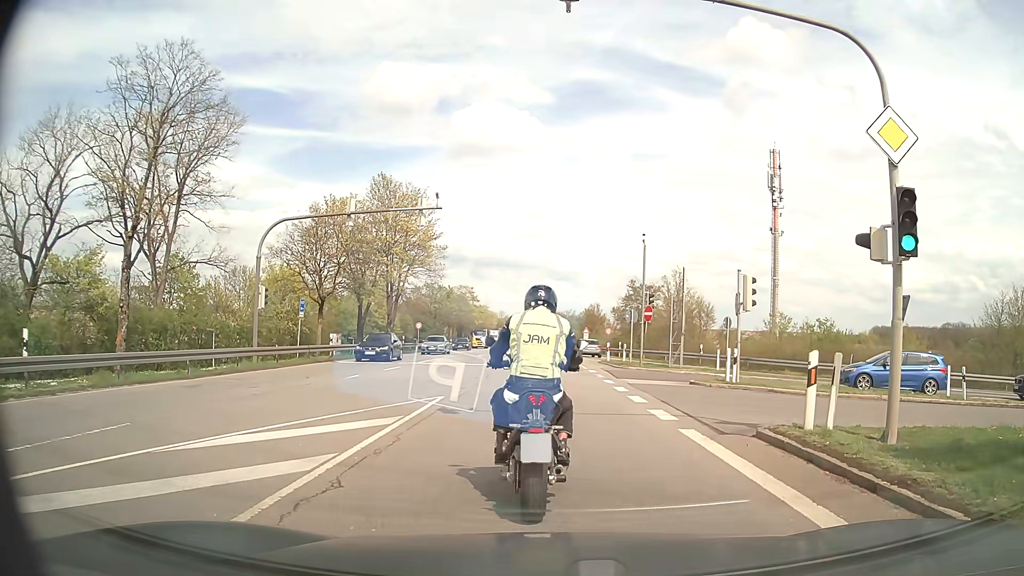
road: secondary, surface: asphalt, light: Day
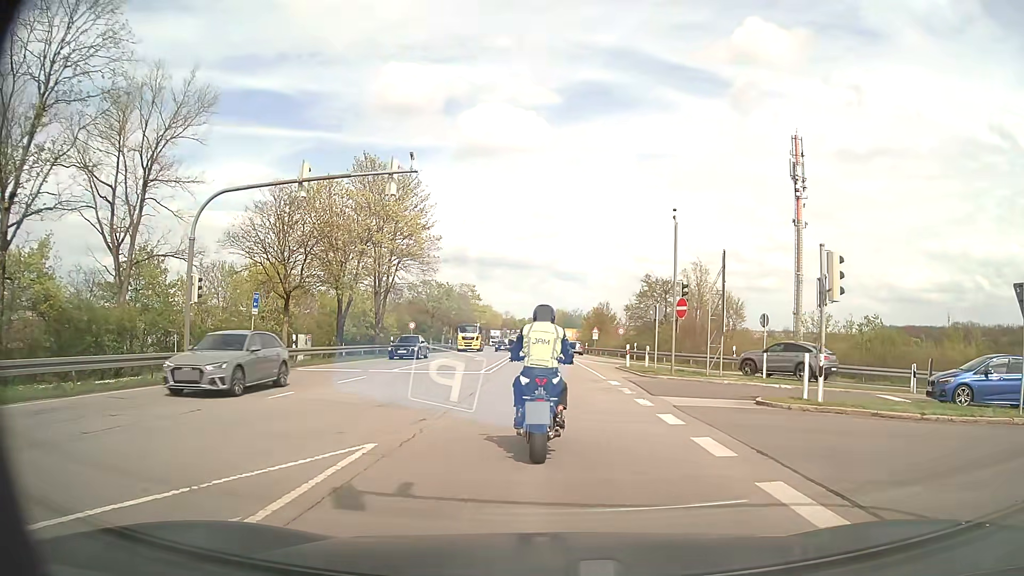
(-0.1, +6.7) m; 0°
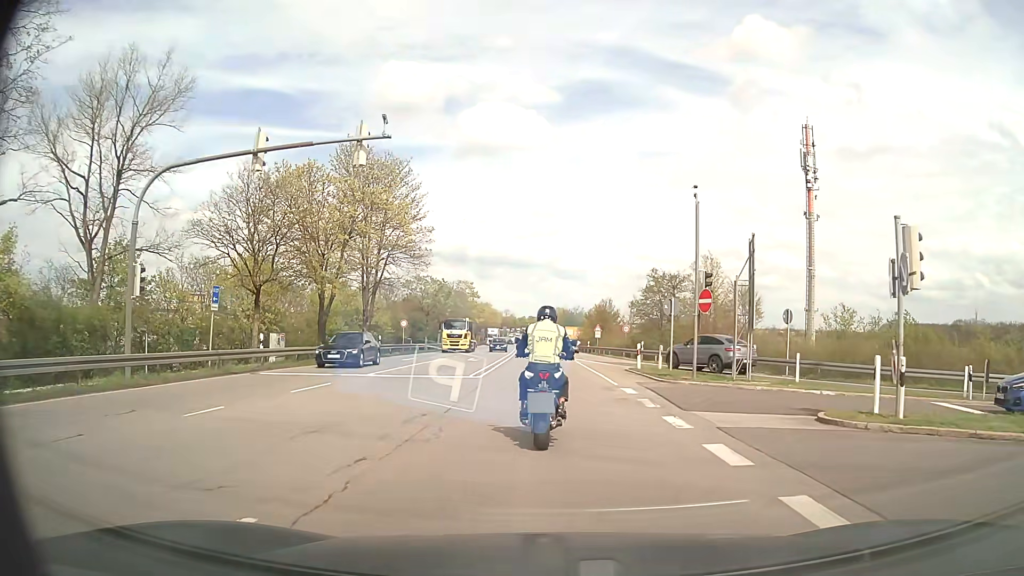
(-0.1, +3.8) m; -1°
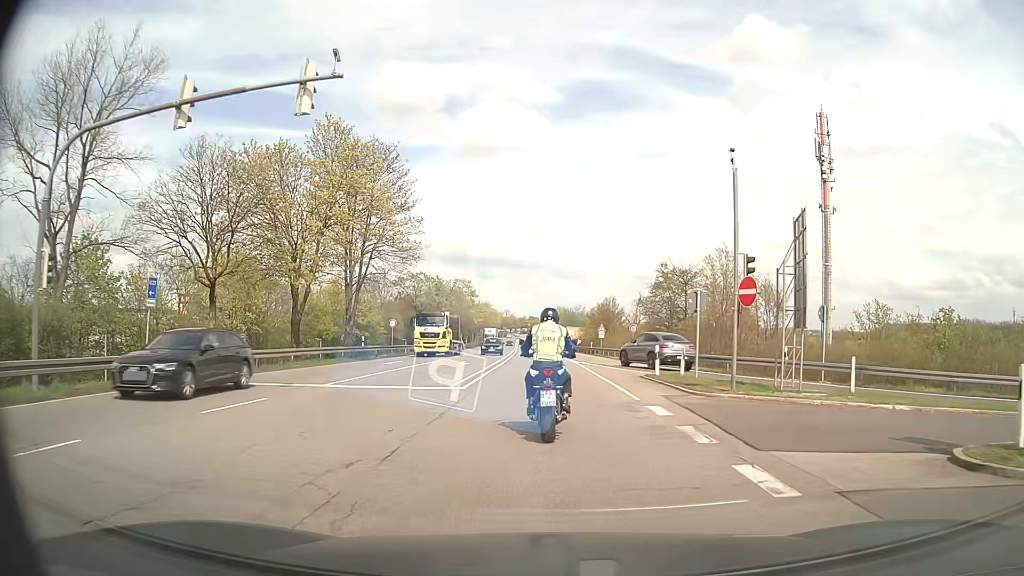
(0.0, +4.6) m; 0°
